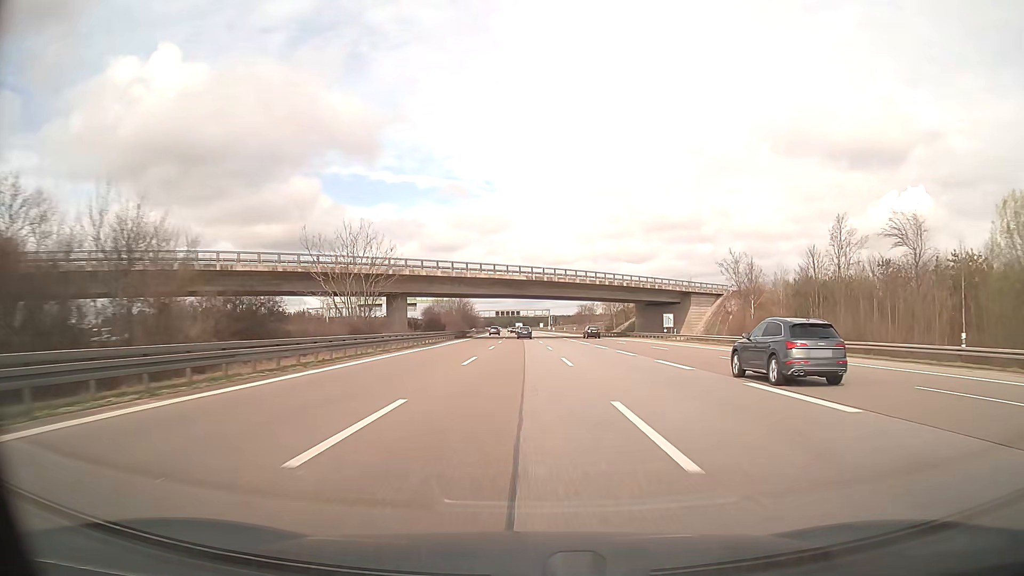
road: motorway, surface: asphalt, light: Day
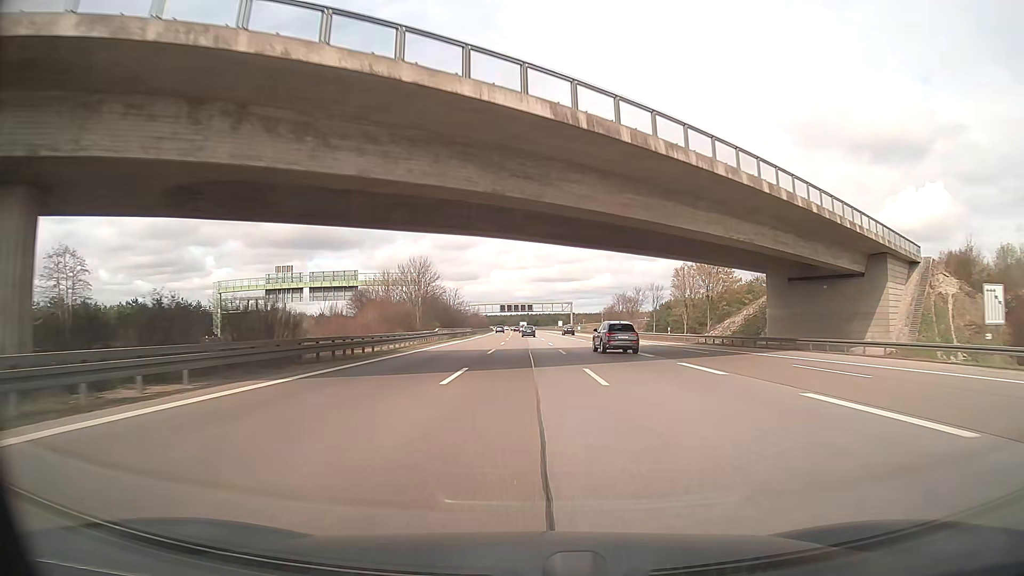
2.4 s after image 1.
(-0.5, +63.2) m; -1°
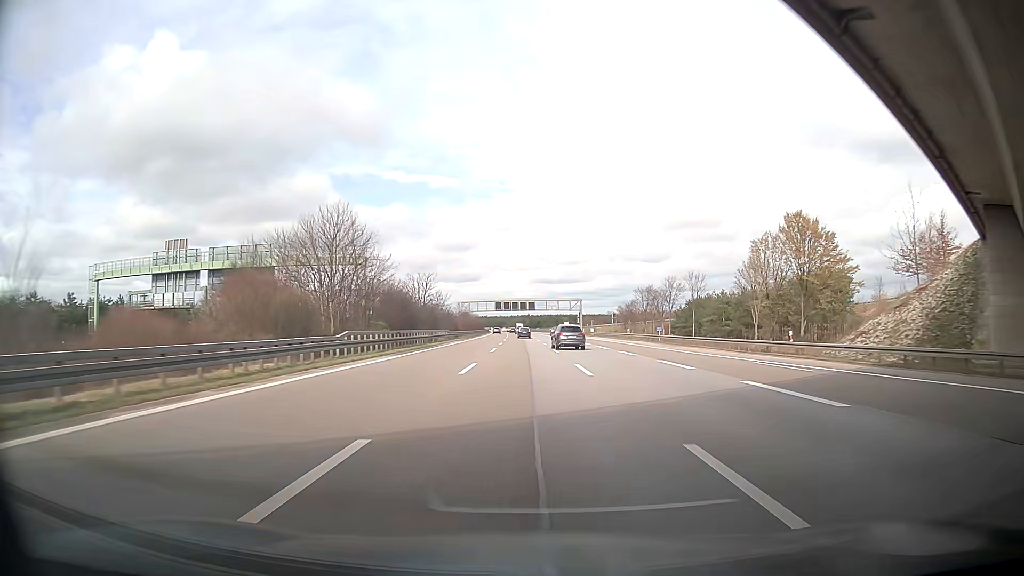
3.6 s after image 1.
(+0.1, +31.9) m; 0°
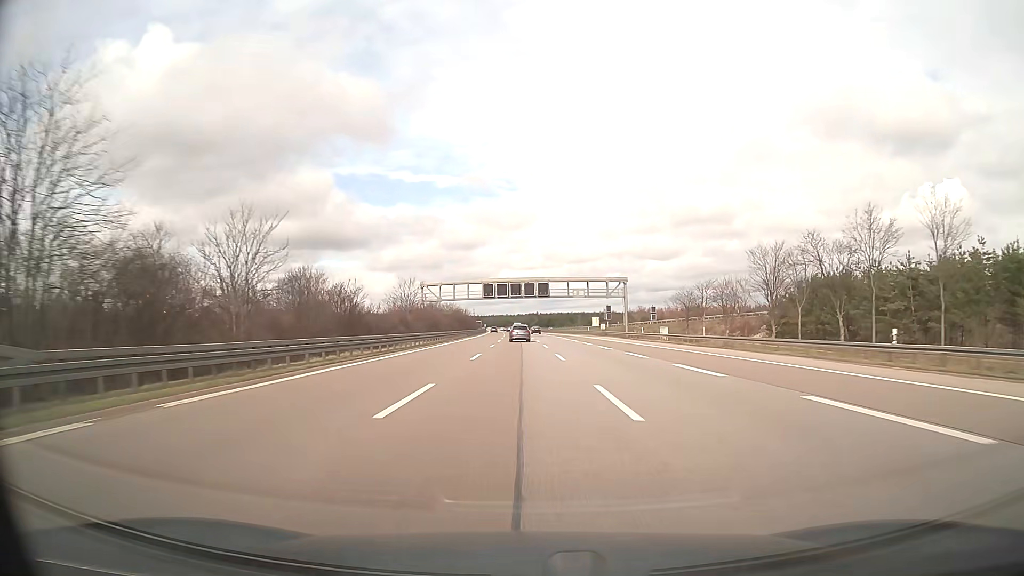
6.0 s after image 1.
(-0.7, +64.8) m; -1°
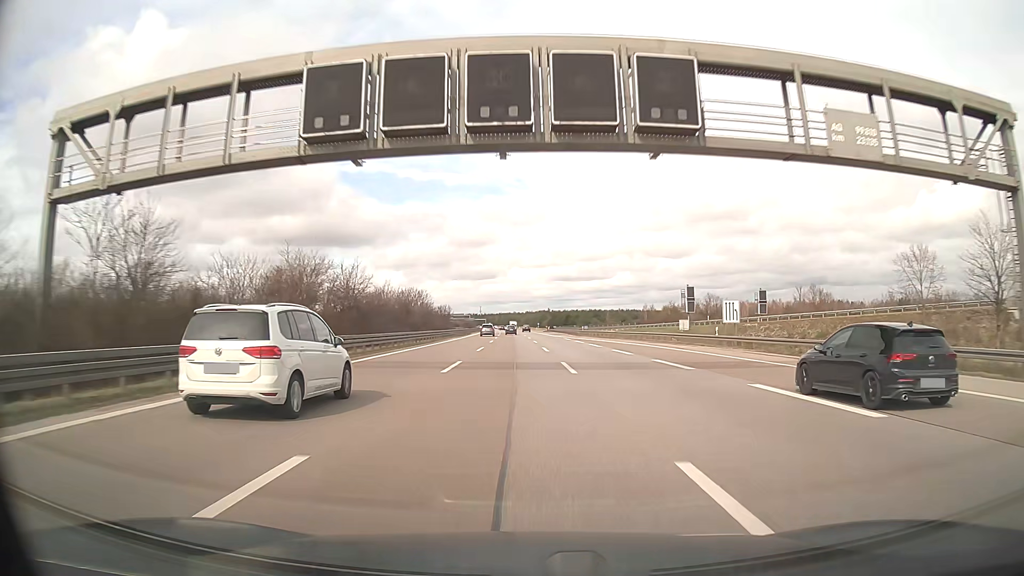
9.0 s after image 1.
(-1.0, +81.3) m; -1°
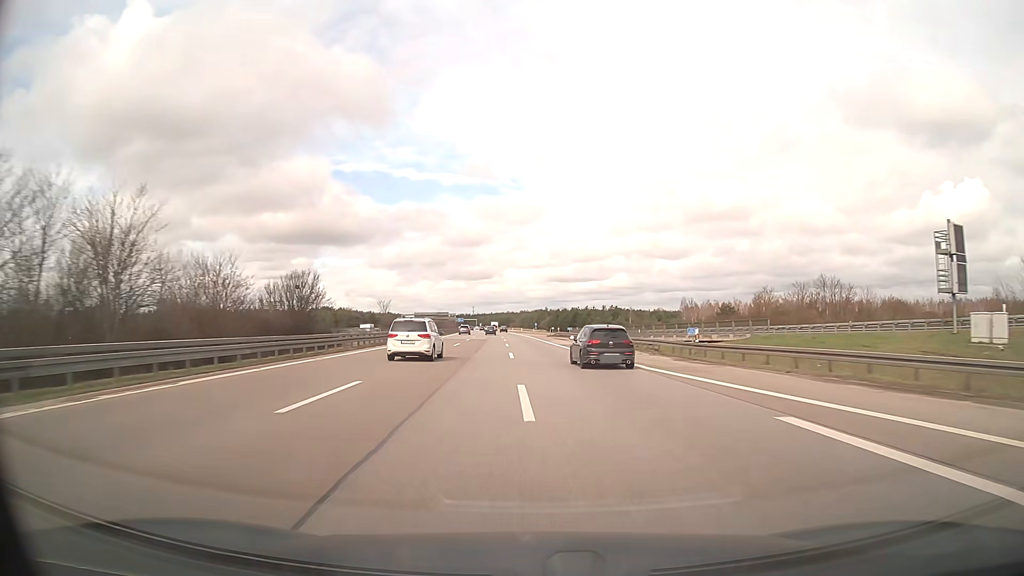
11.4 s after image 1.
(+0.1, +65.6) m; 0°
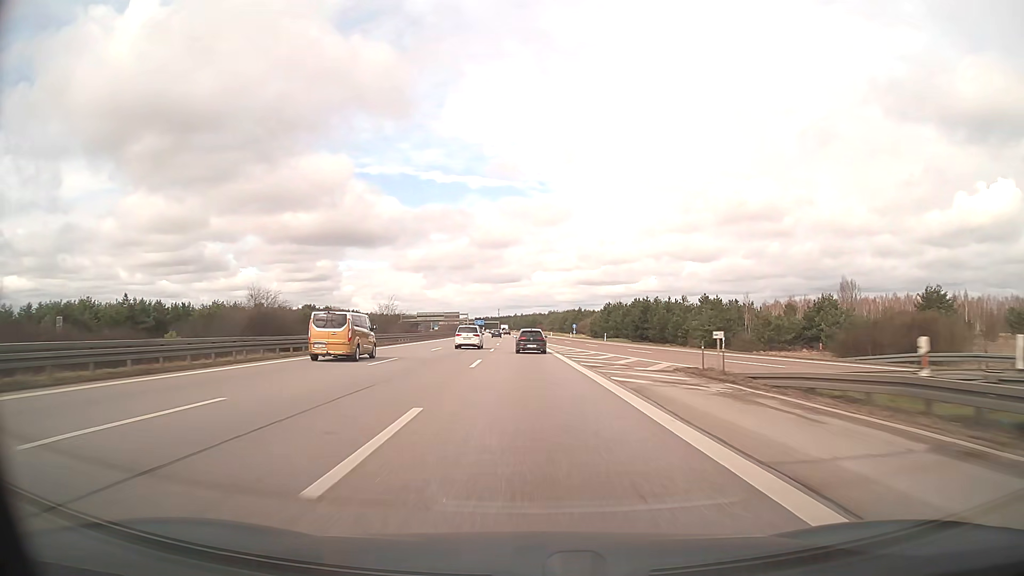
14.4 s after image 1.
(-1.1, +81.6) m; -2°
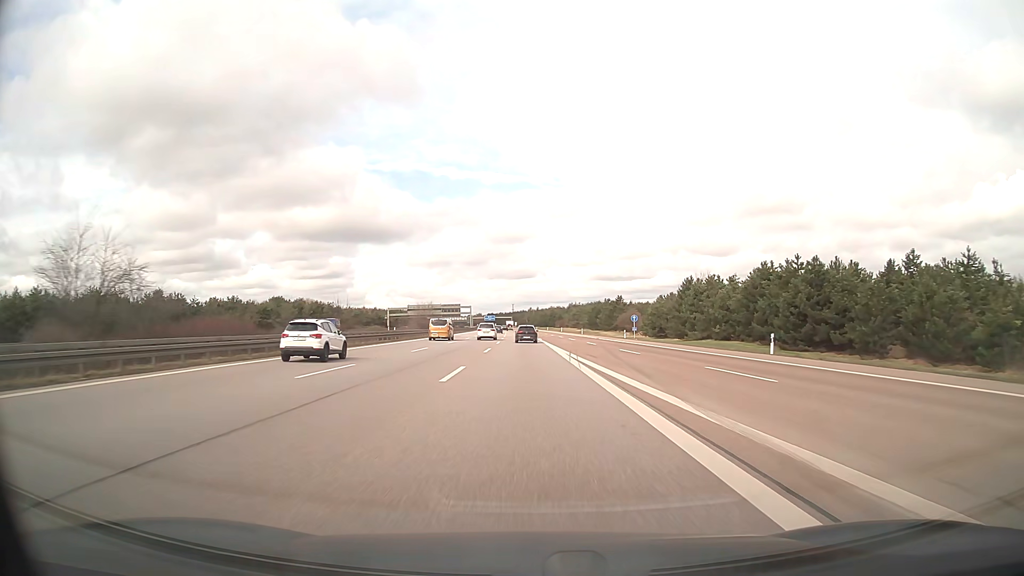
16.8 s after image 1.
(-0.7, +63.9) m; -1°
(0, +10) (0, +20) (0, +30) (0, +40) (0, +50) (-1, +60) (-1, +70) (-1, +80) (-1, +90) (-1, +100) m
